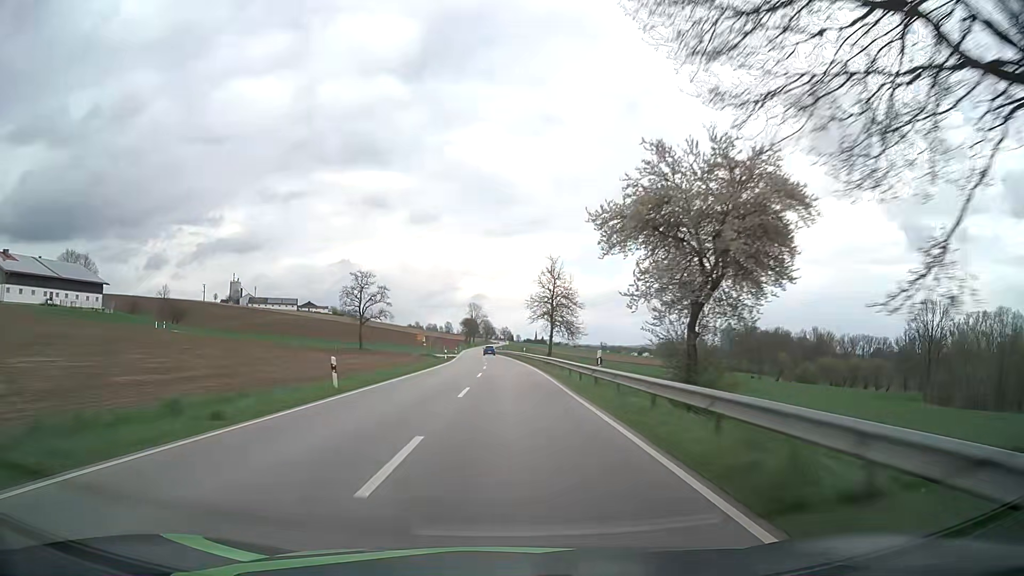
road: secondary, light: Day
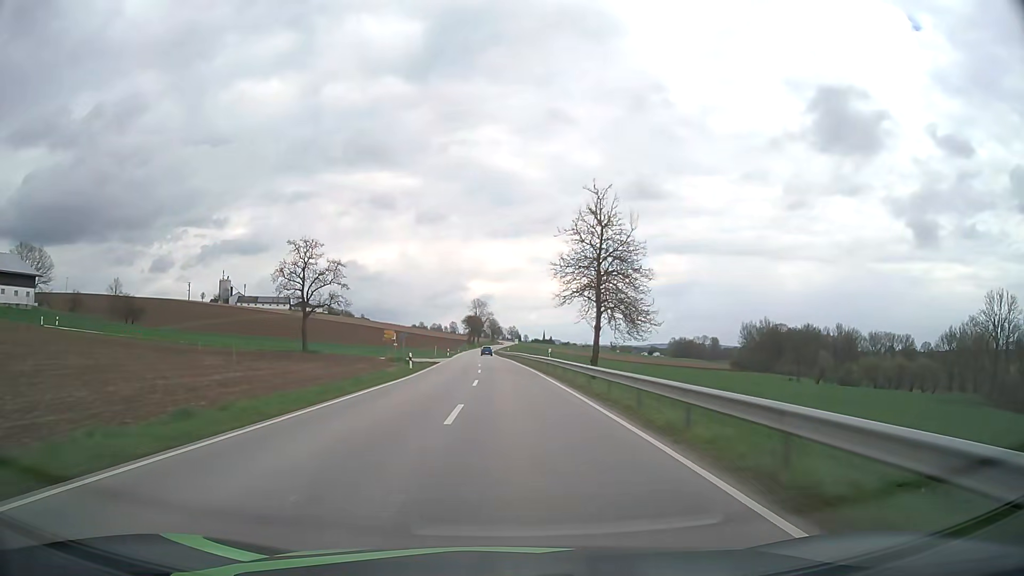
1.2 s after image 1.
(-0.1, +30.3) m; 0°
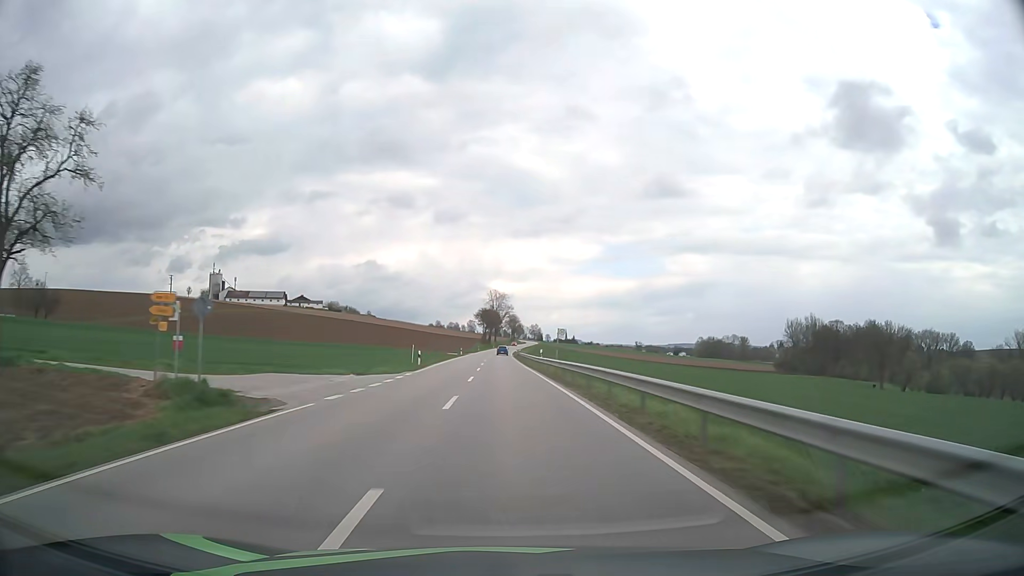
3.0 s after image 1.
(-0.6, +45.8) m; -2°
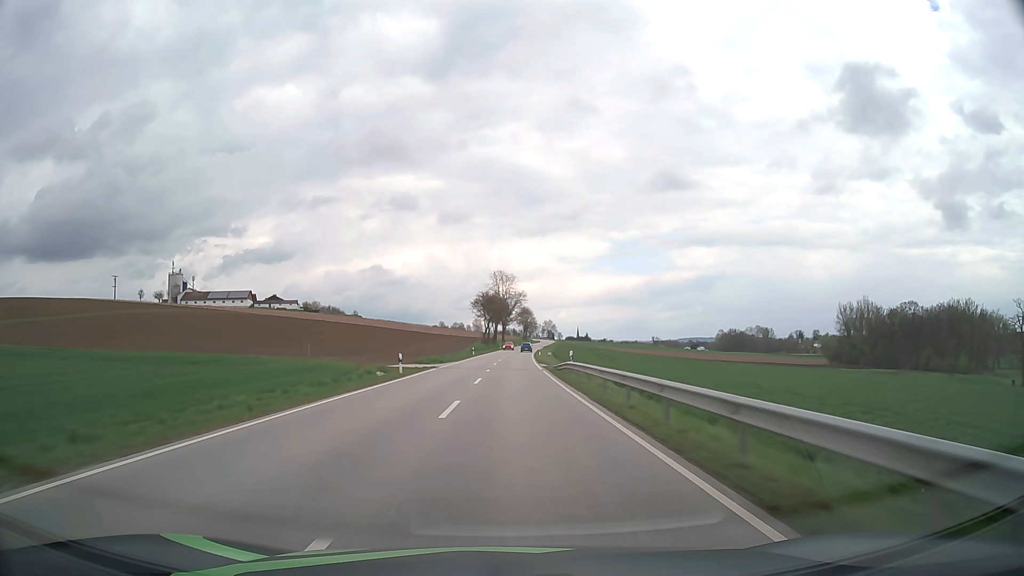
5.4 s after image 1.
(-0.8, +61.9) m; -1°
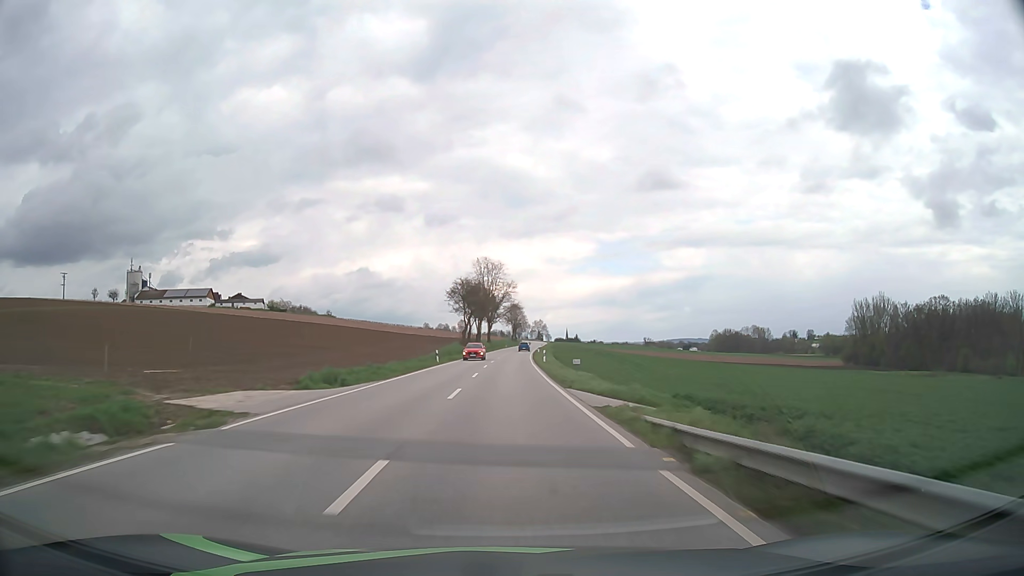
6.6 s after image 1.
(+0.2, +31.3) m; +1°
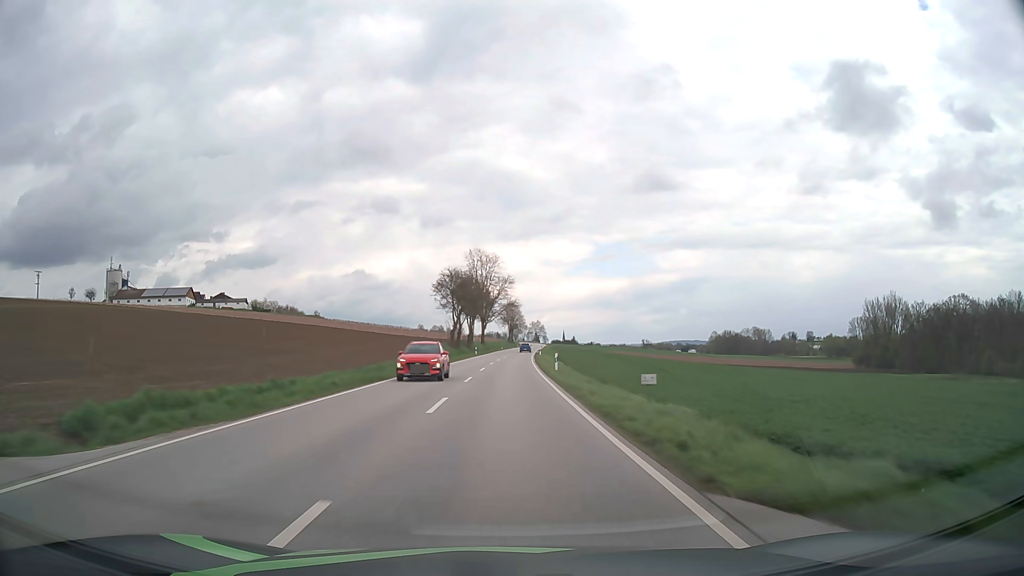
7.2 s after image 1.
(+0.1, +15.7) m; 0°
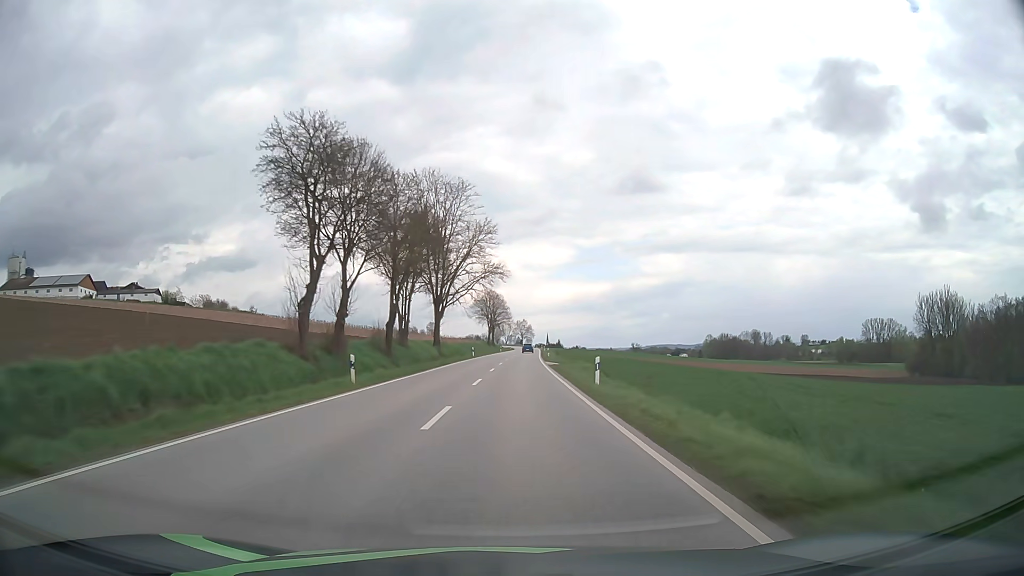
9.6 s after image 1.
(+0.6, +63.3) m; +1°
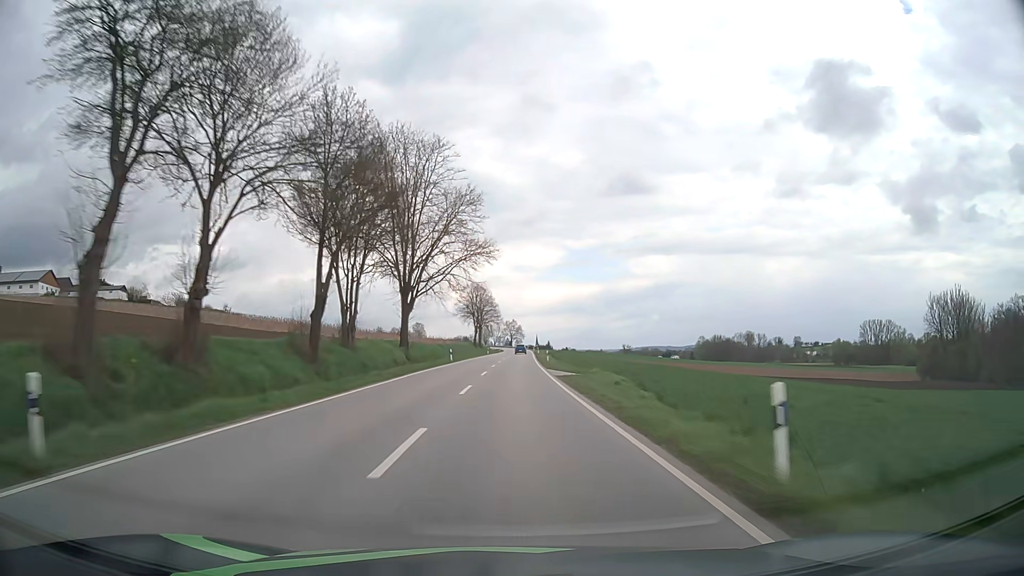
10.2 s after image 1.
(+0.1, +15.9) m; +1°
(0, +10) (0, +20) (0, +30) (0, +40) (+1, +50) (+1, +60) (+1, +70) (+1, +80) (+2, +90) (+2, +100) m
